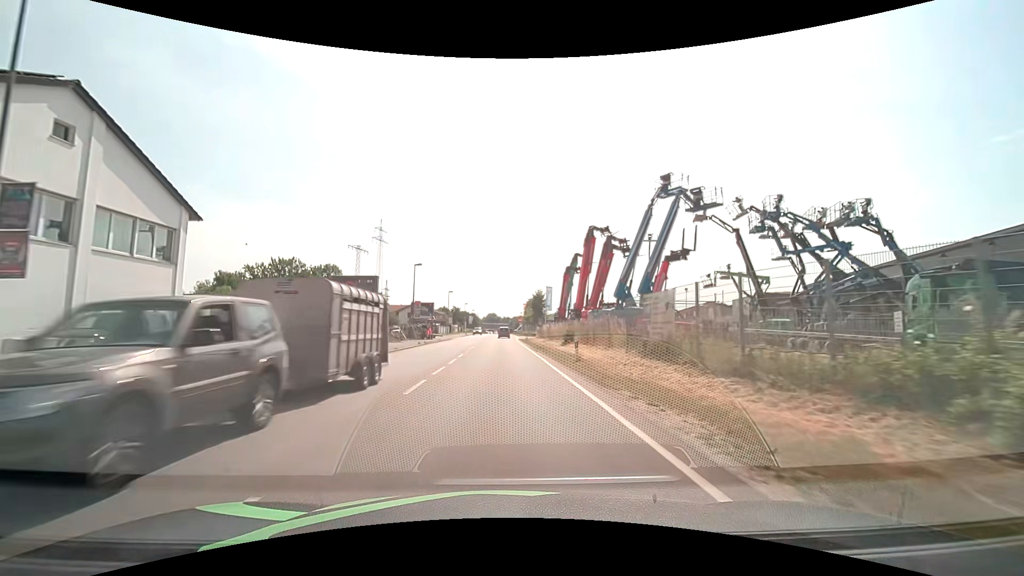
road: primary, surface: asphalt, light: Day
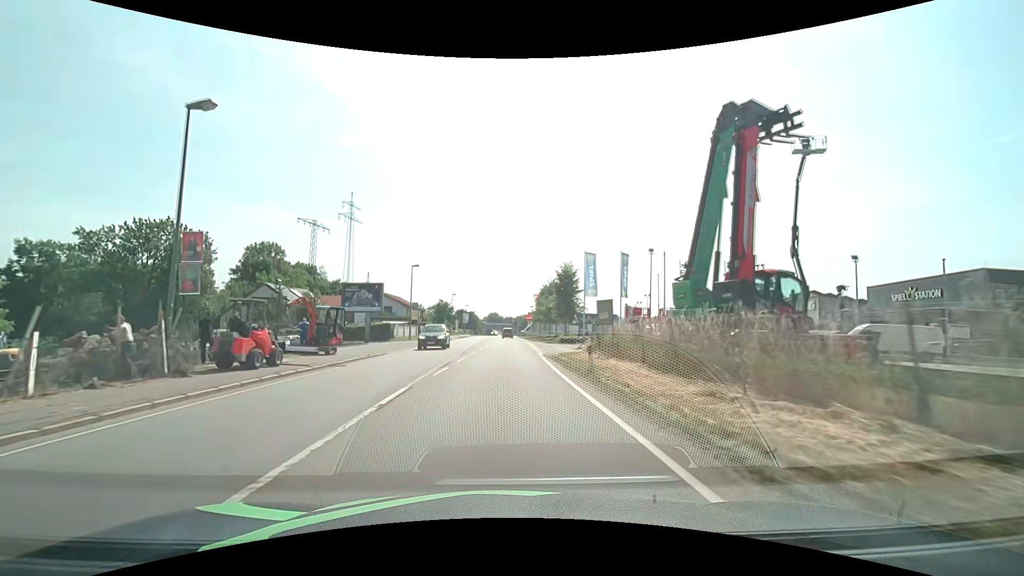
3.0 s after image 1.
(-0.2, +37.9) m; 0°
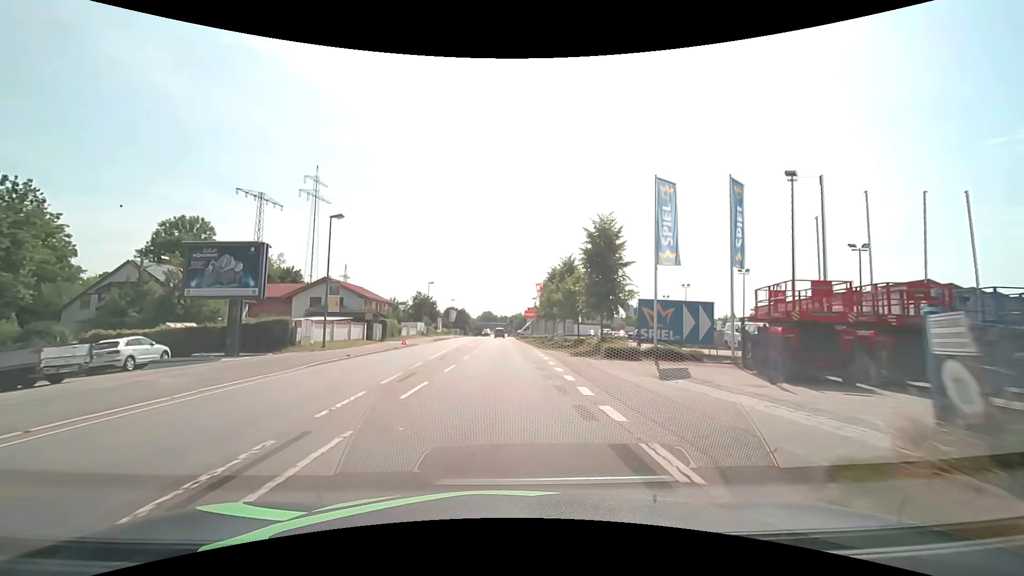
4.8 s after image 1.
(+0.1, +22.9) m; 0°
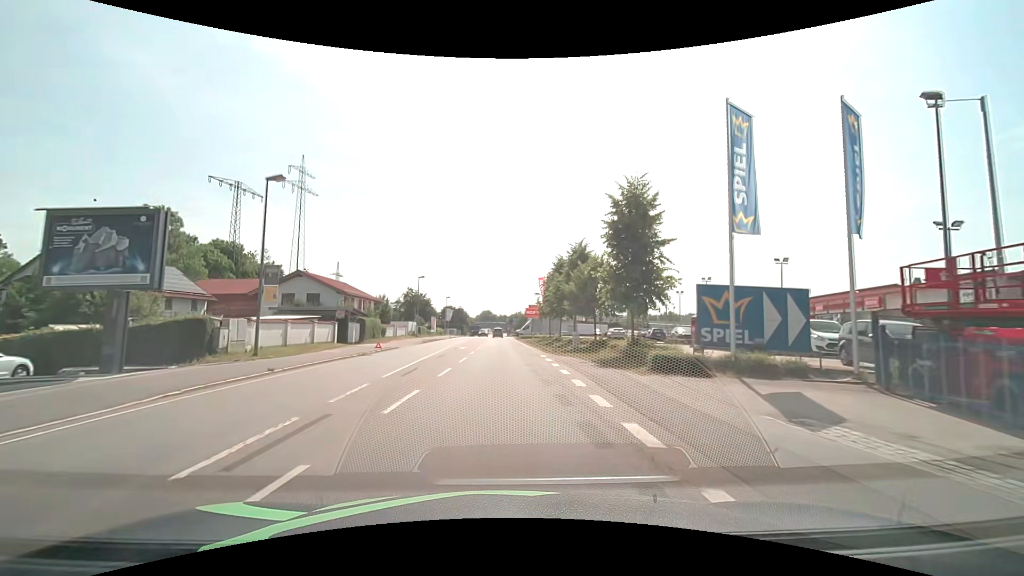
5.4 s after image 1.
(0.0, +7.7) m; 0°
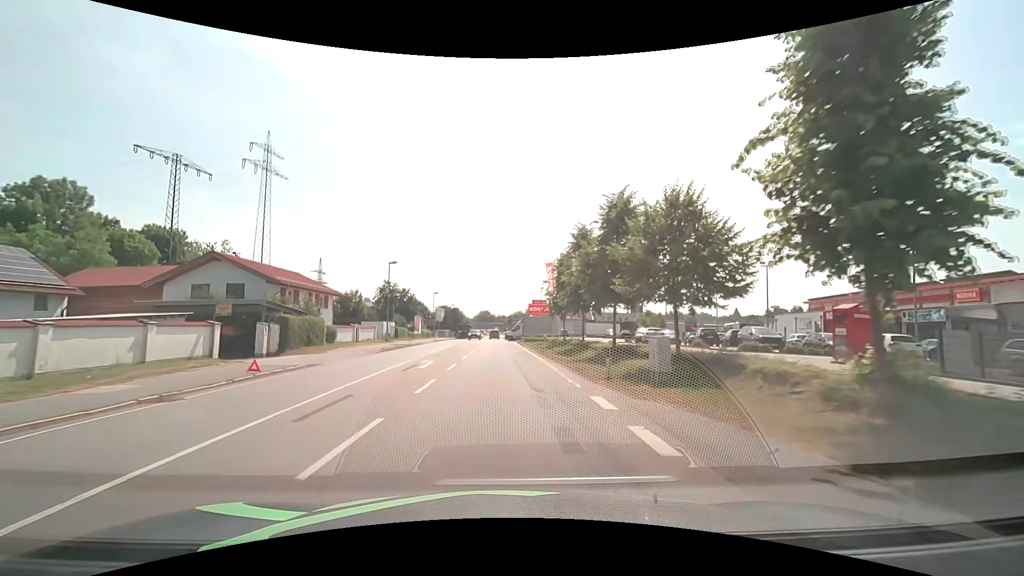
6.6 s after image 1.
(0.0, +15.3) m; 0°
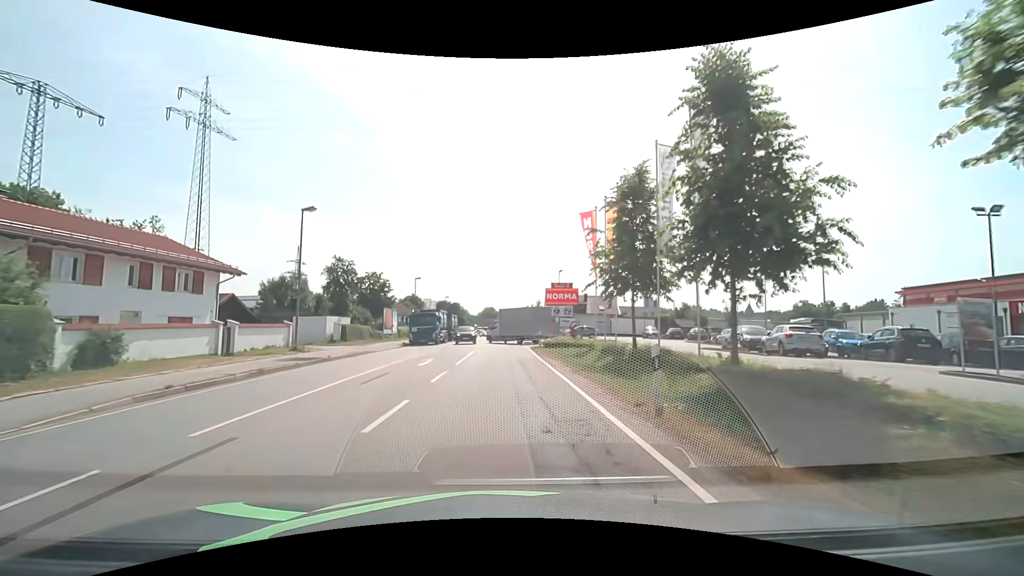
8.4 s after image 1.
(0.0, +21.8) m; 0°
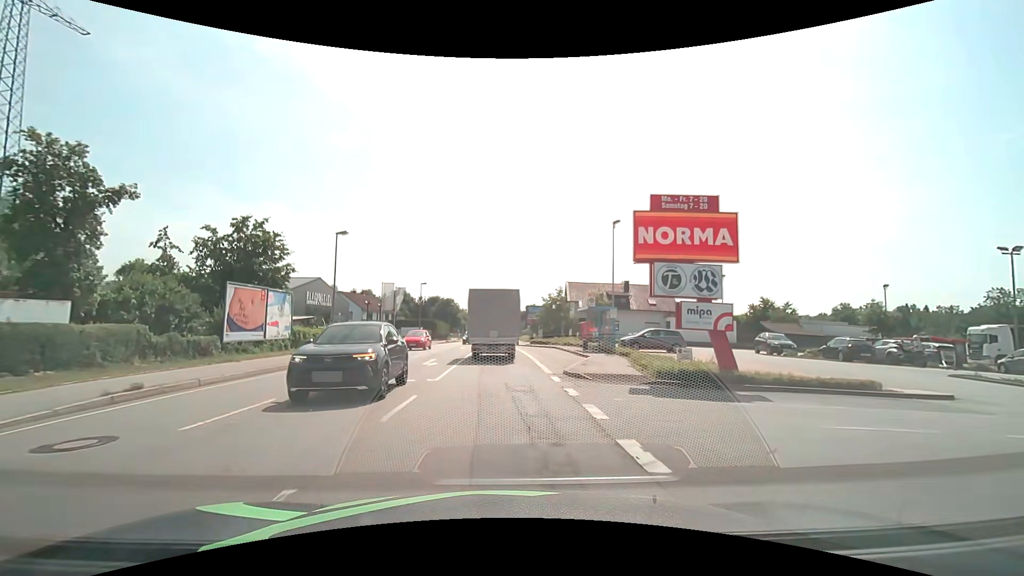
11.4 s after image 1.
(-0.2, +30.4) m; -1°
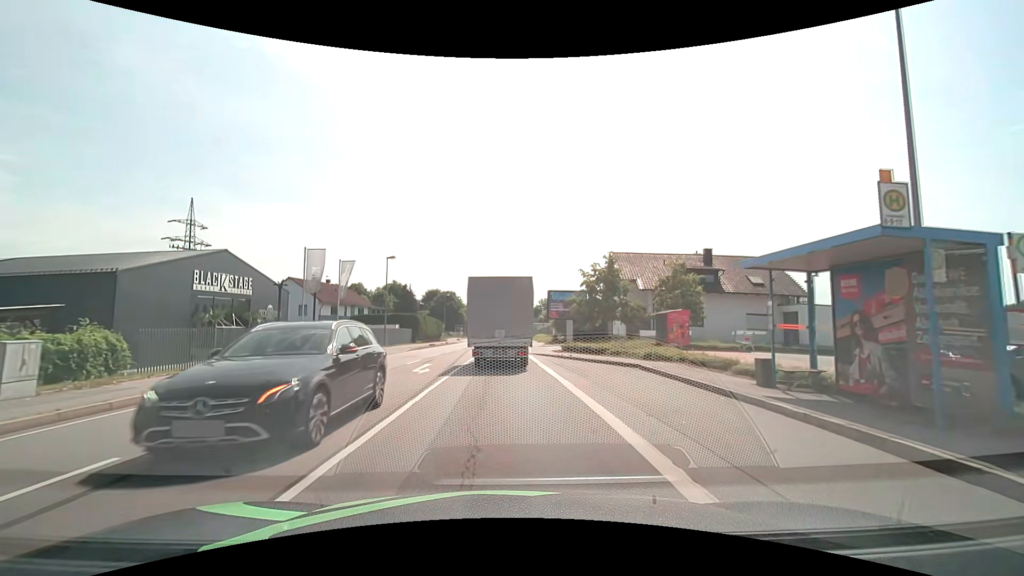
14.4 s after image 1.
(0.0, +23.8) m; -1°
(0, +10) (0, +20) (0, +30) (+1, +40) (+1, +50) (+1, +60) (+2, +70) (+2, +80) (+2, +90) (+2, +100) m
